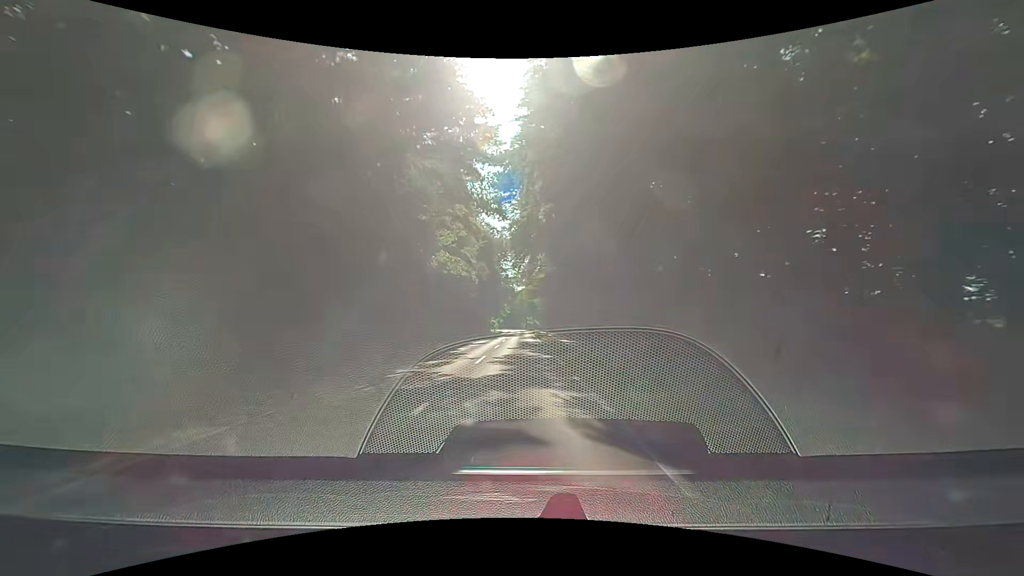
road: secondary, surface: asphalt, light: Day
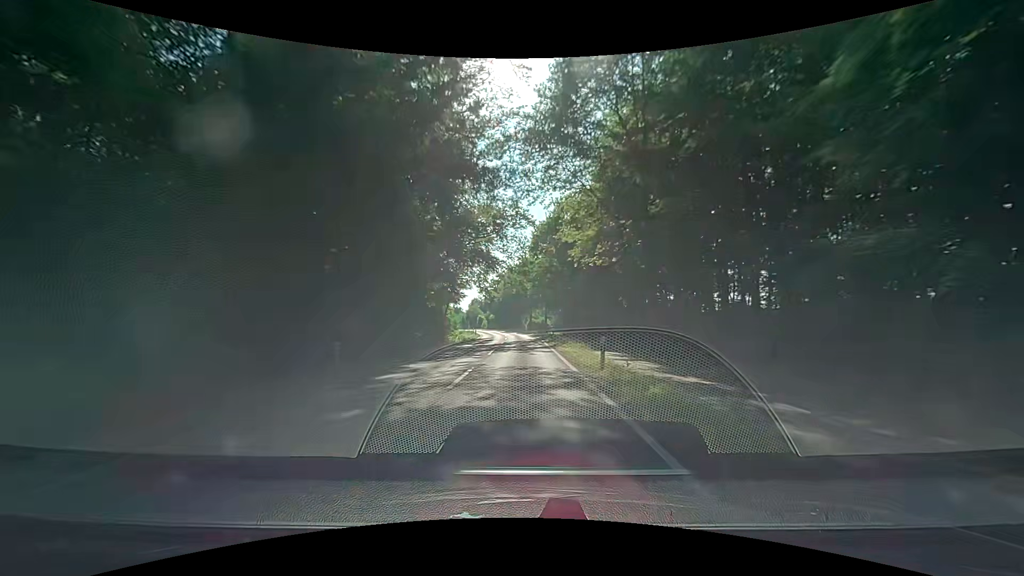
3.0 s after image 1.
(-0.1, +79.0) m; 0°
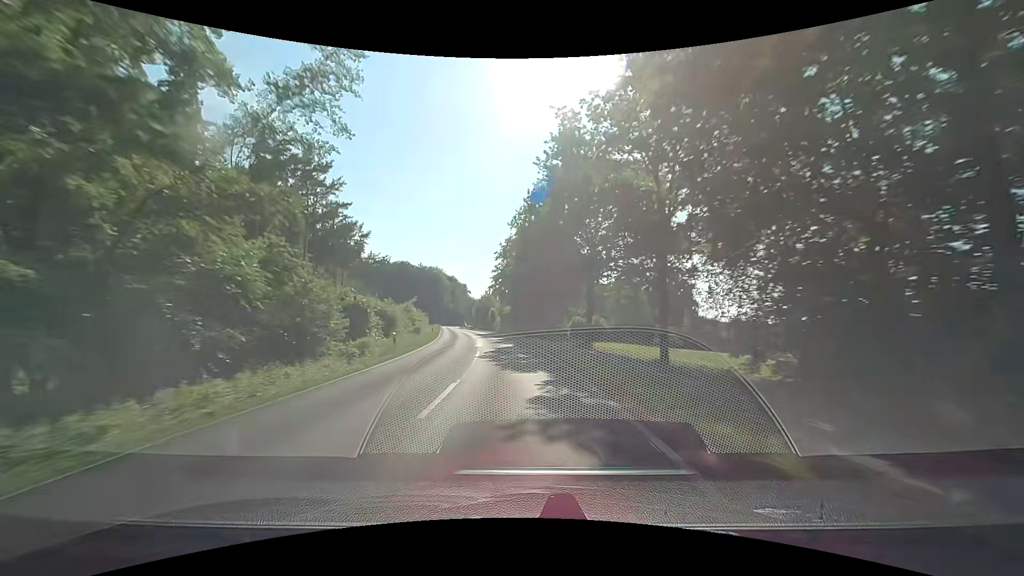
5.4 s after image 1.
(-0.6, +63.1) m; -3°
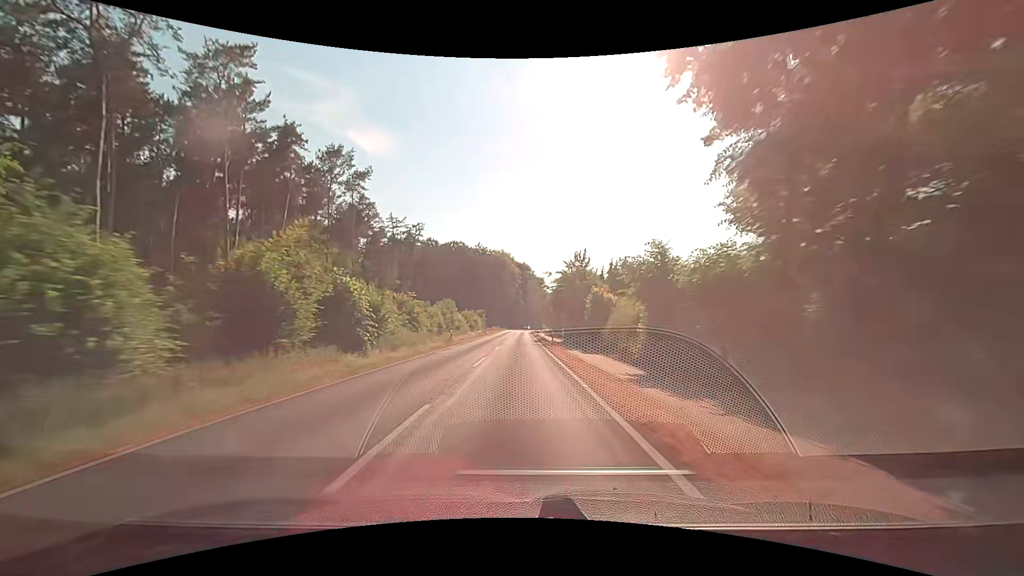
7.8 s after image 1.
(-6.8, +62.7) m; -10°
